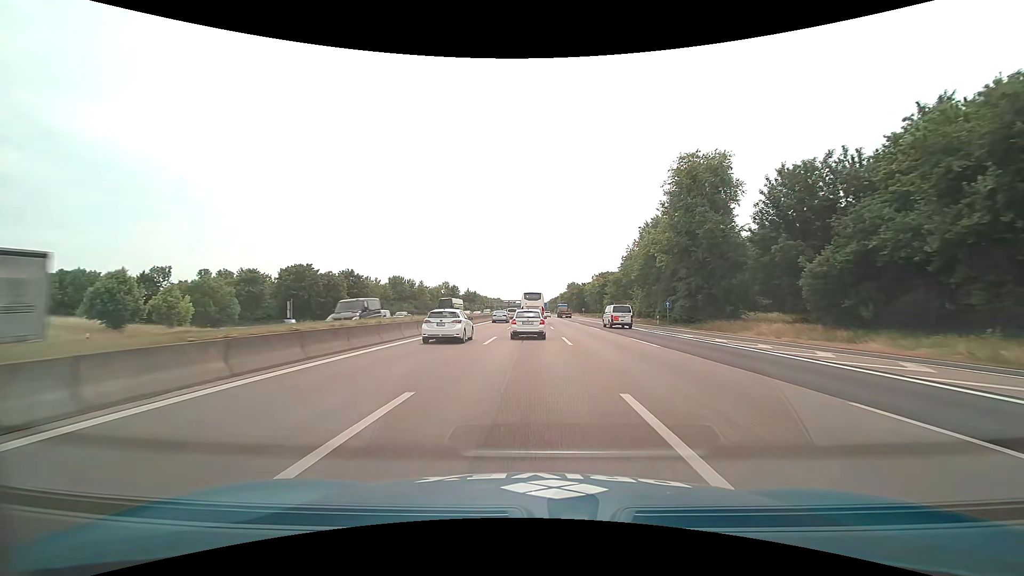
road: motorway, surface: asphalt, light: Day
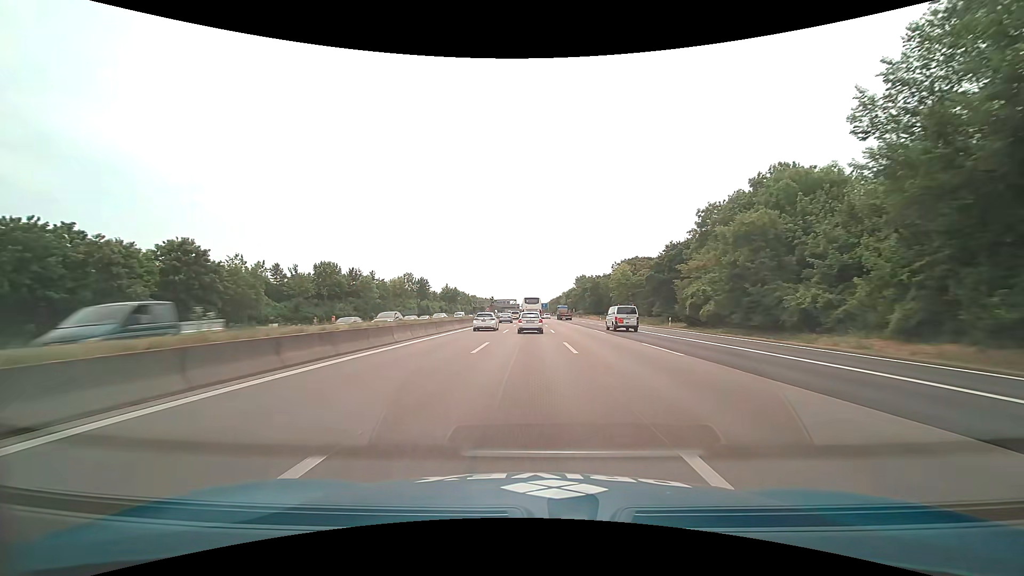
(+0.2, +57.7) m; 0°
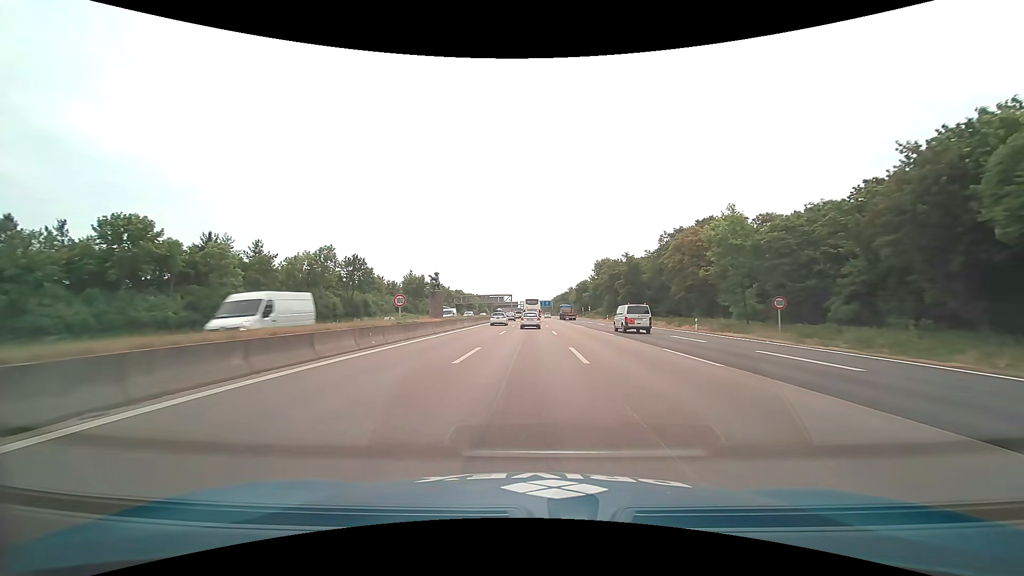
(-0.1, +57.9) m; 0°
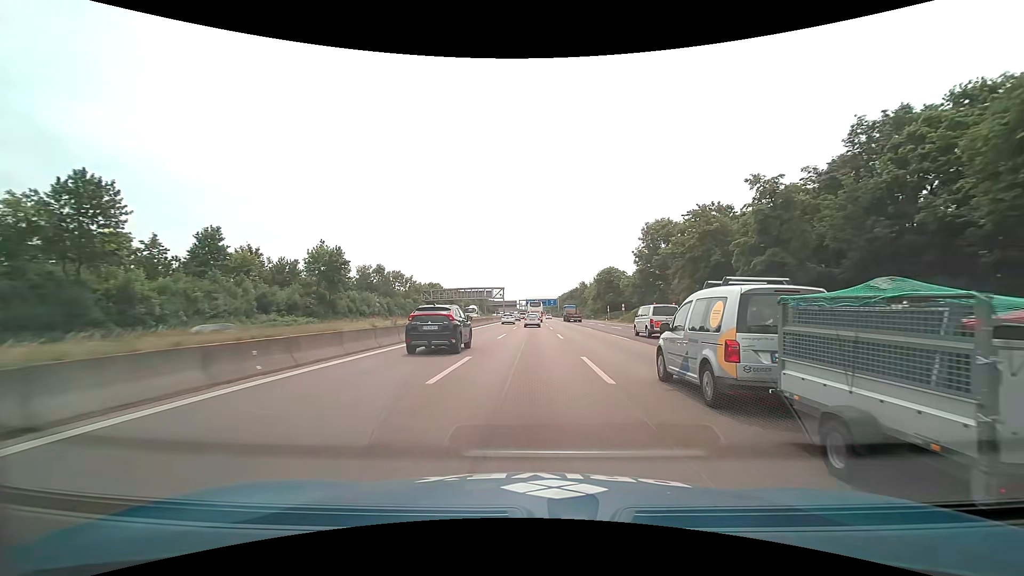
(0.0, +58.1) m; 0°
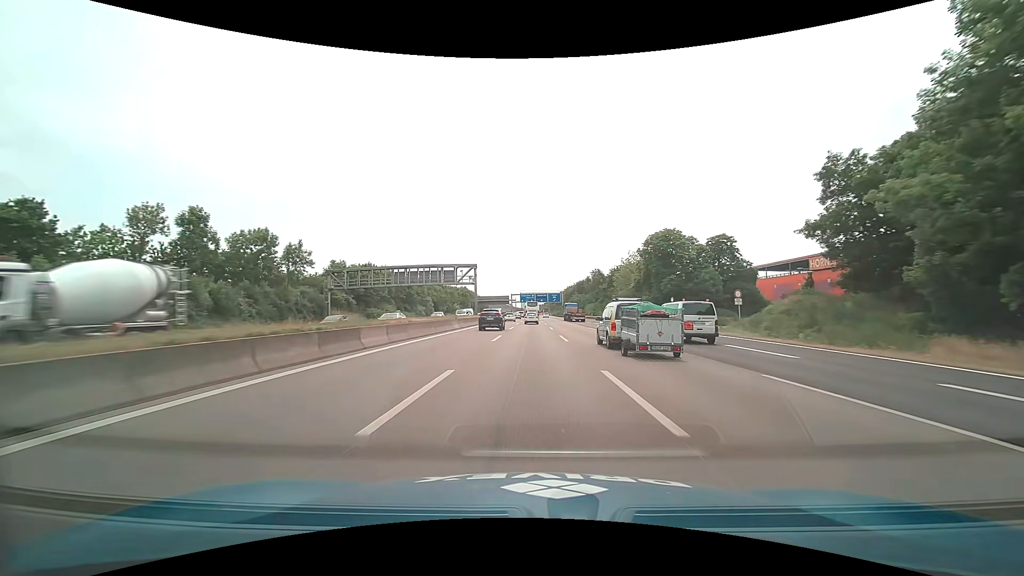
(-0.1, +58.3) m; 0°
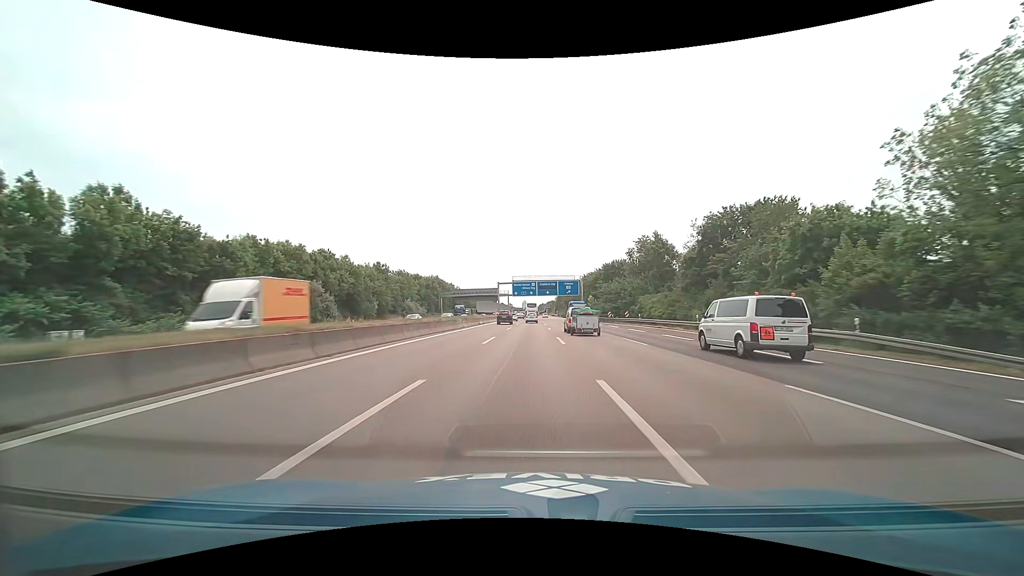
(+0.5, +73.9) m; 0°
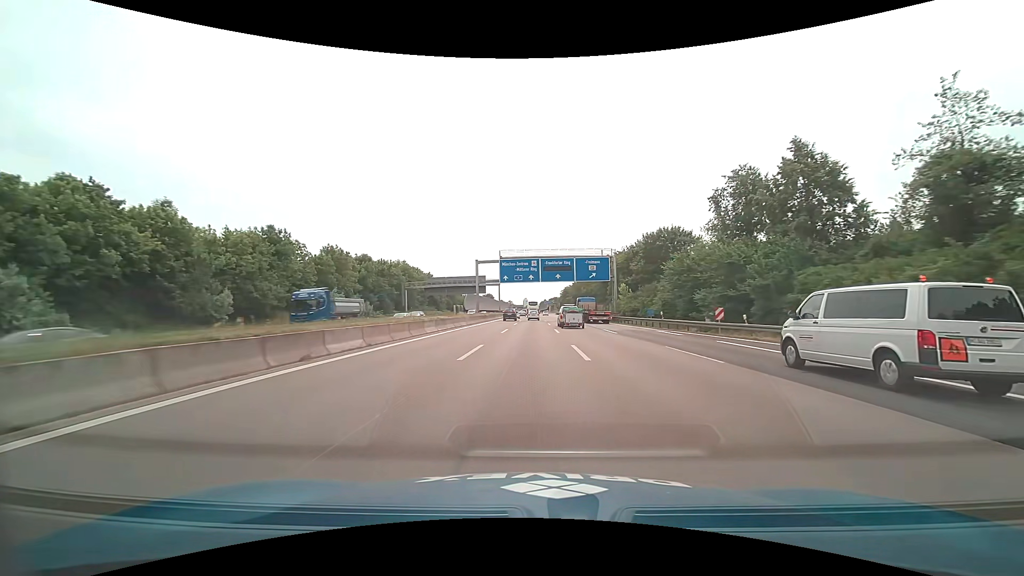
(0.0, +45.4) m; 0°
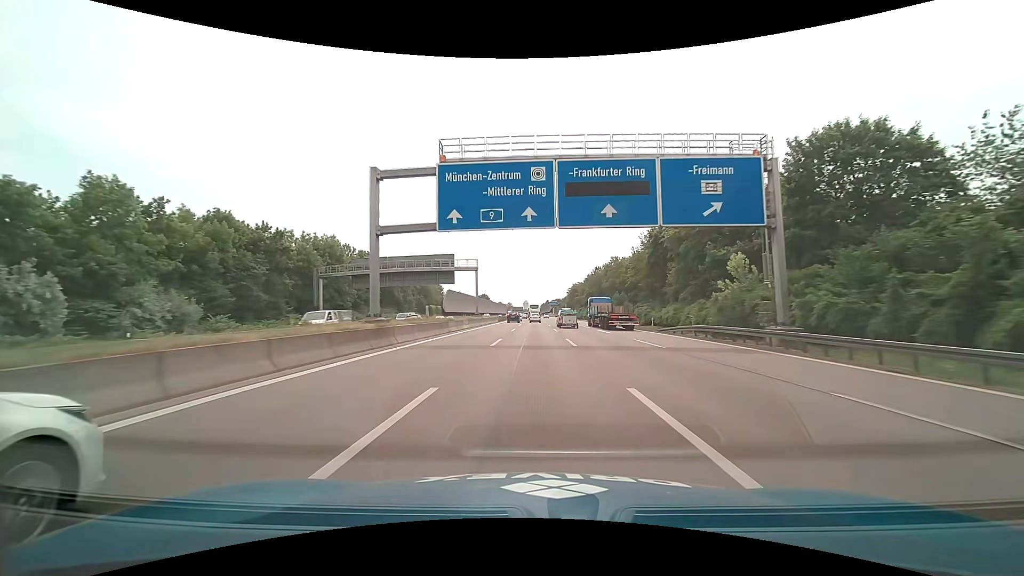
(-0.1, +46.1) m; 0°
(0, +10) (0, +20) (0, +30) (0, +40) (0, +50) (0, +60) (0, +70) (+1, +80) (+1, +90) (+1, +100) m
